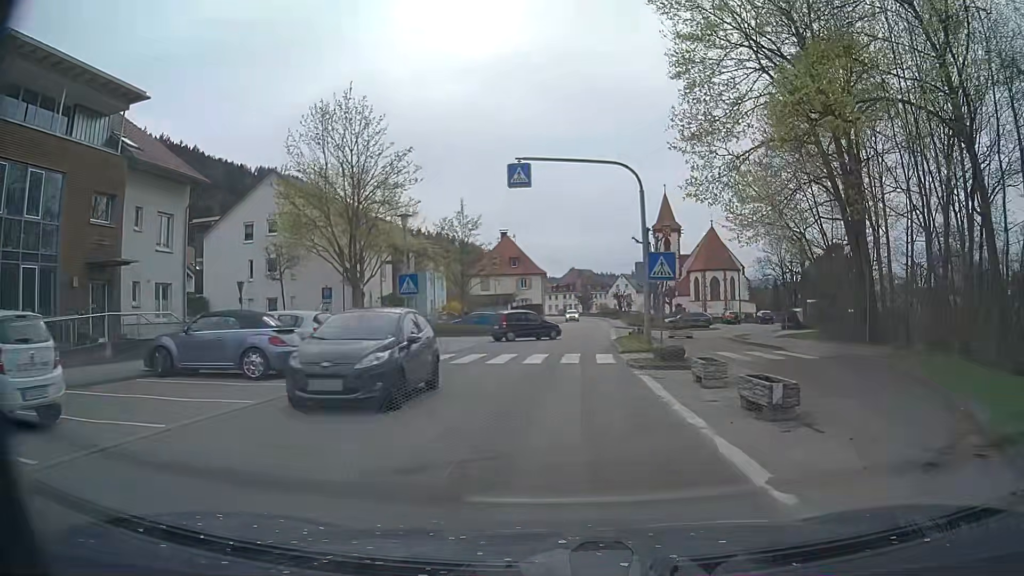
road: secondary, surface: asphalt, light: Day
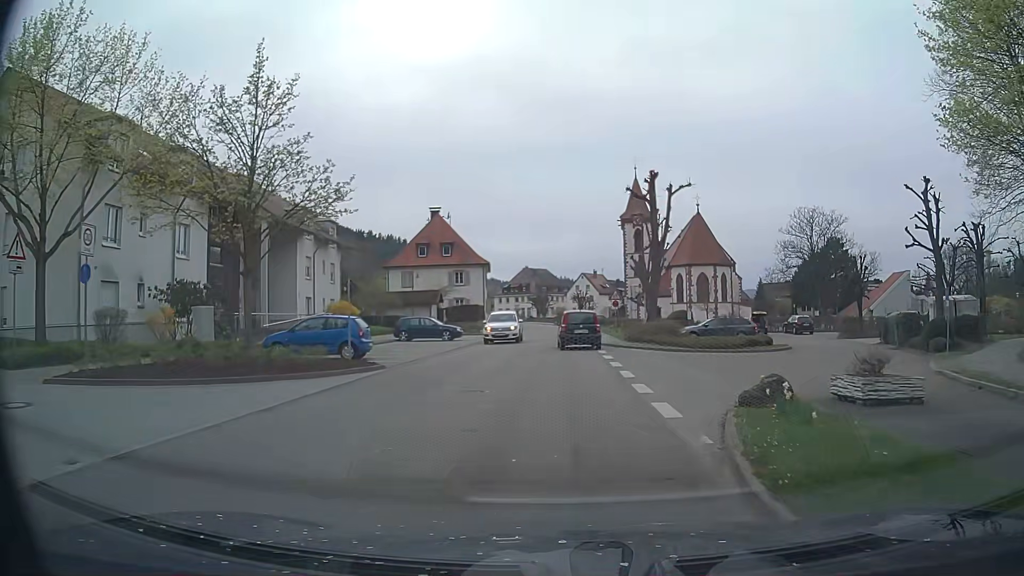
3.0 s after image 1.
(+0.8, +25.6) m; +4°
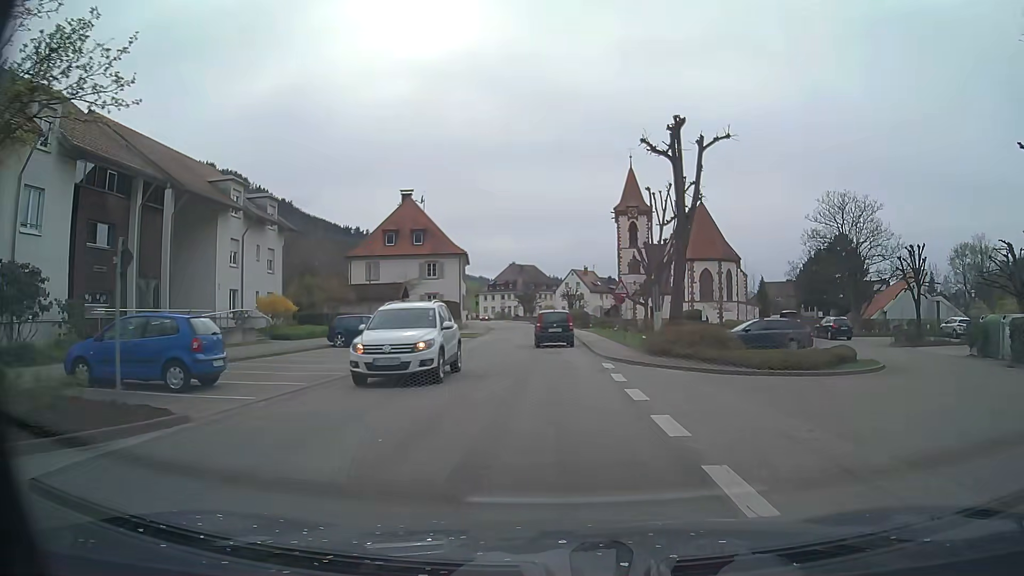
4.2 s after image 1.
(+0.1, +10.0) m; +1°
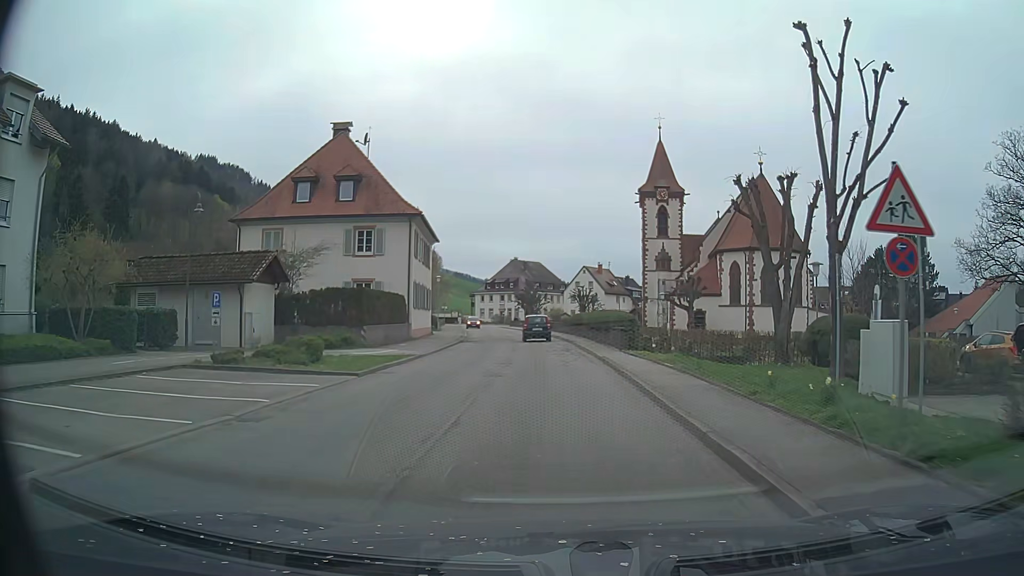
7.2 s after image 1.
(-0.2, +25.5) m; -1°
(0, +10) (0, +20) (0, +30) (-1, +40) (-1, +50) (-3, +60) (-4, +70) (-5, +80) (-7, +90) (-8, +99) m
